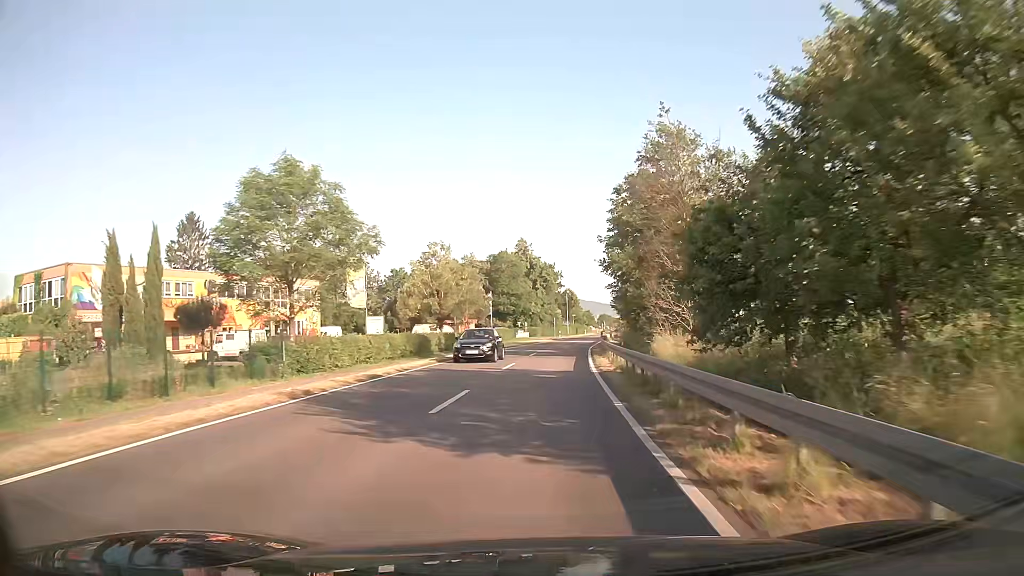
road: secondary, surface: asphalt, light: Day
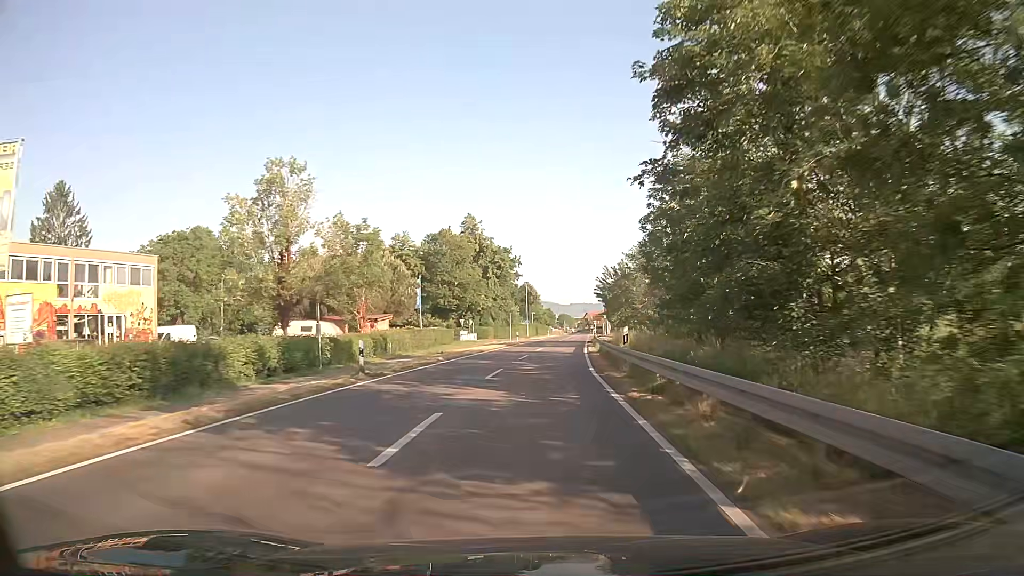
(+0.8, +28.2) m; +4°
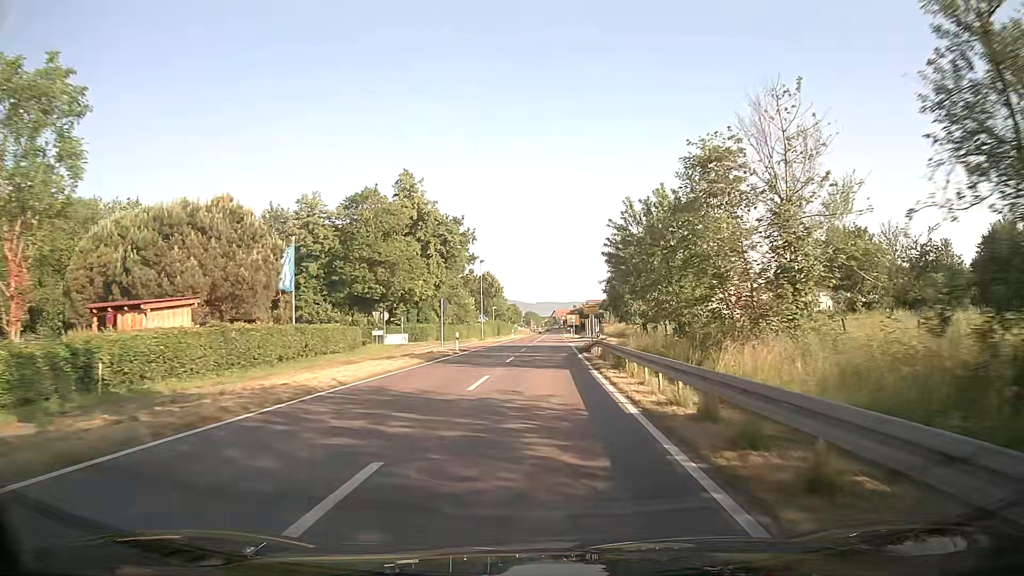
(+0.8, +28.1) m; +3°
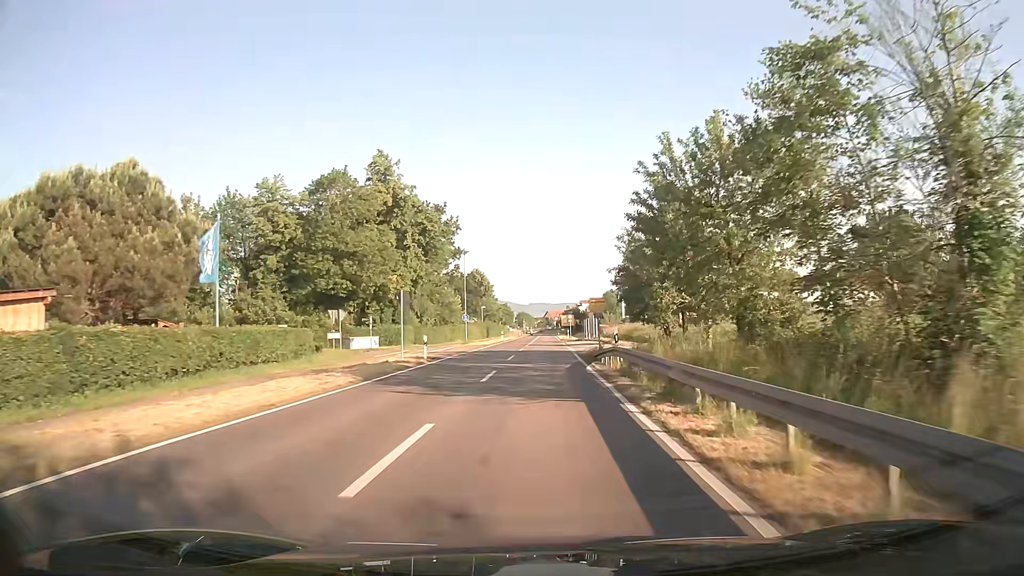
(+0.1, +9.1) m; 0°
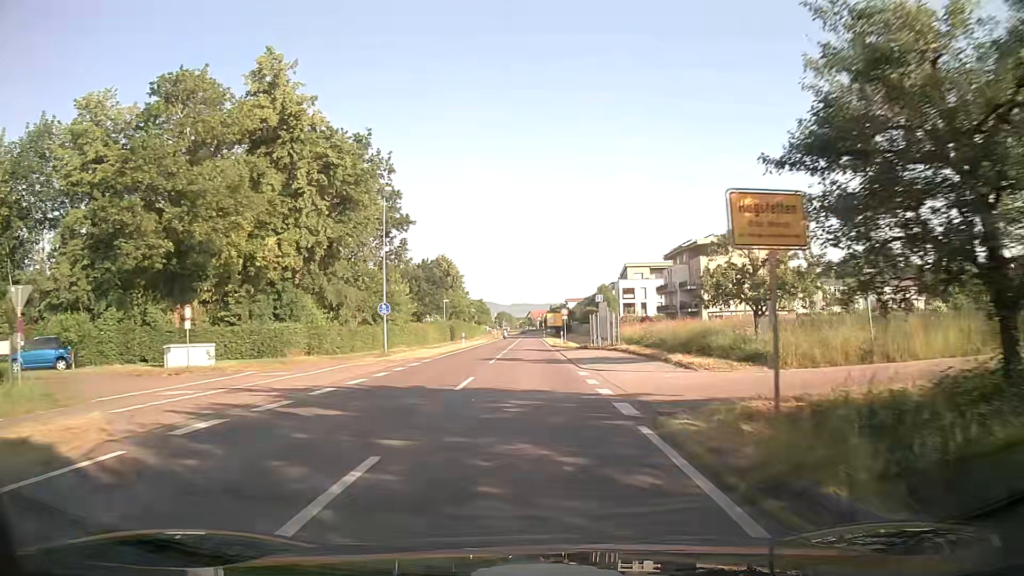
(+0.4, +26.3) m; +1°
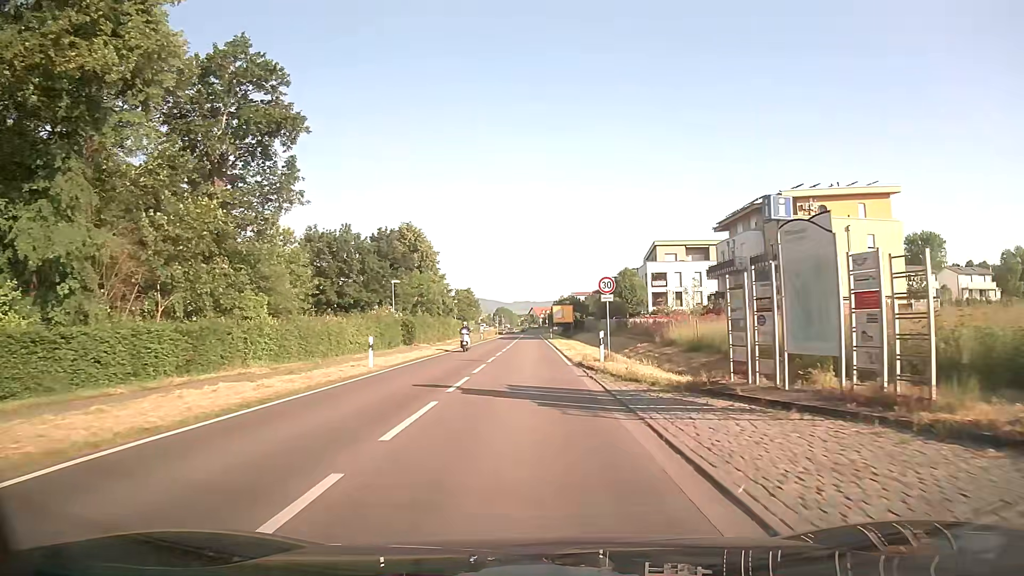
(+0.1, +30.7) m; 0°
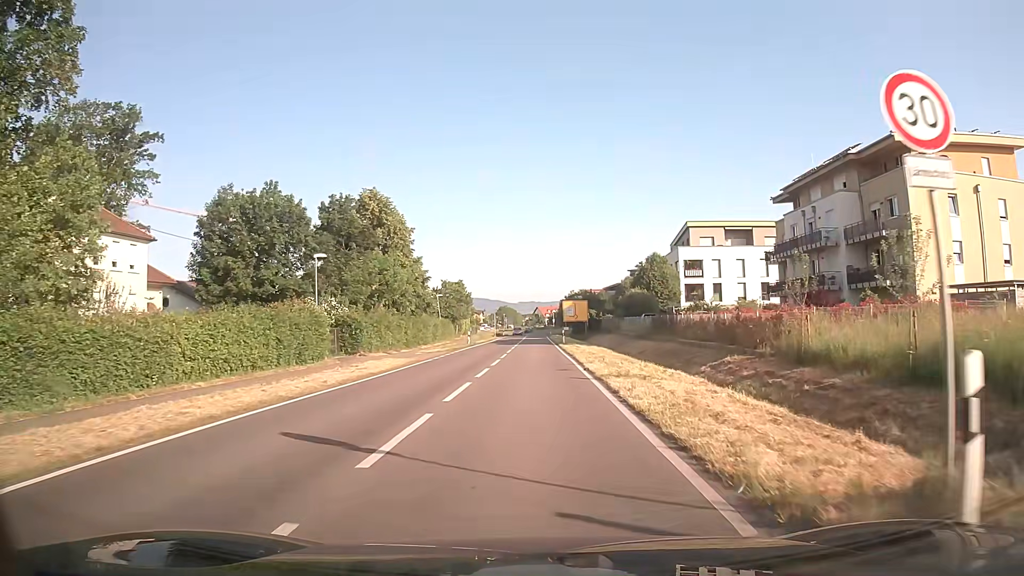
(0.0, +19.4) m; 0°
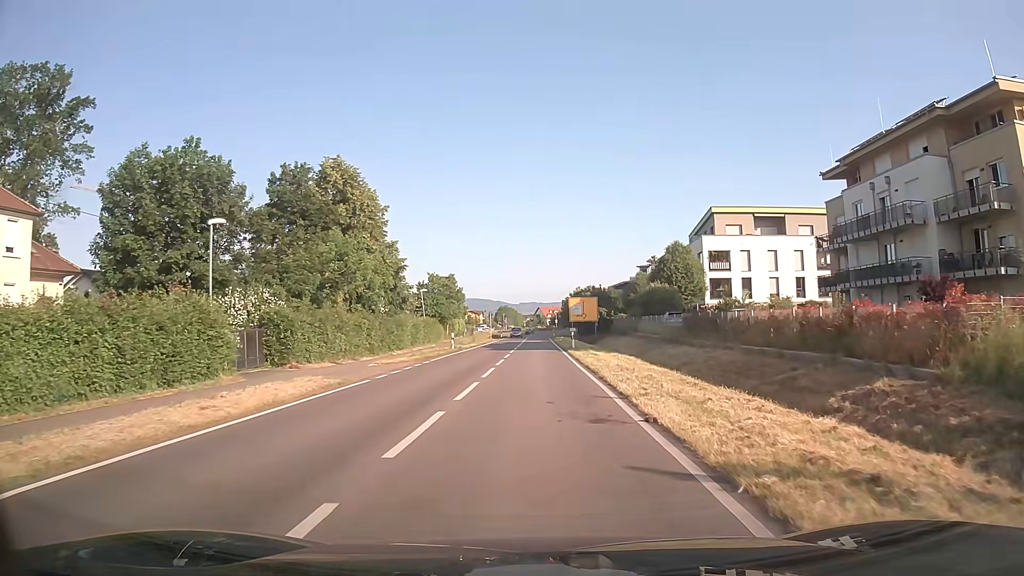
(0.0, +11.3) m; 0°
(0, +10) (0, +20) (0, +30) (0, +40) (0, +50) (0, +60) (+1, +70) (+1, +80) (+1, +90) (+1, +100) m
